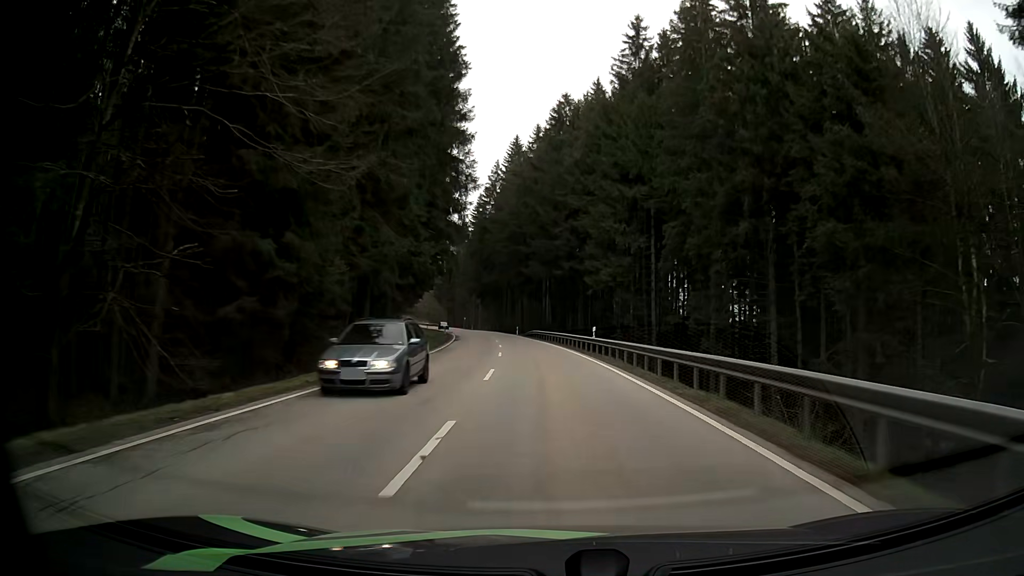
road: secondary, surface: asphalt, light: Day
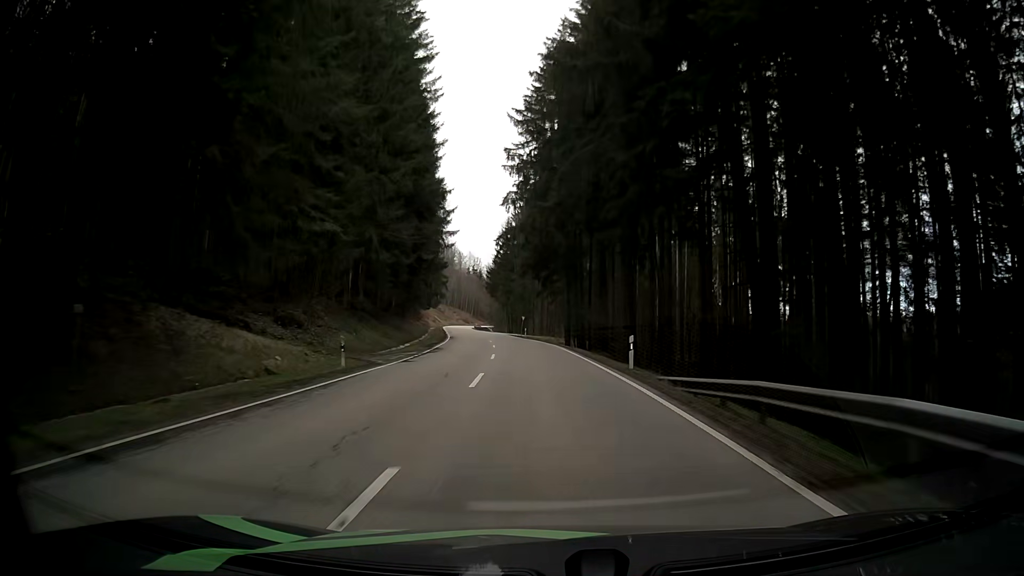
(-3.0, +63.0) m; -7°
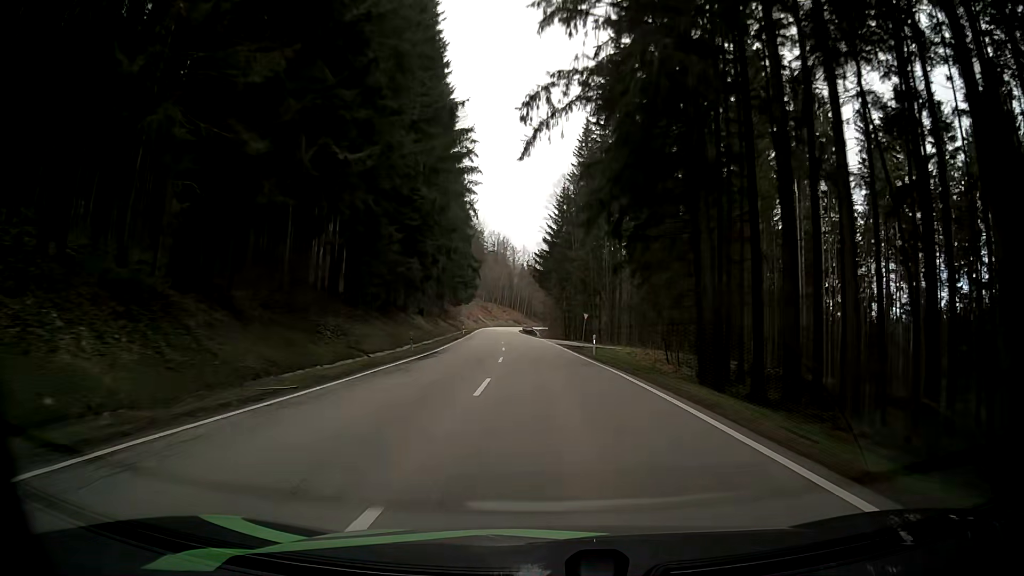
(-1.3, +37.8) m; -4°
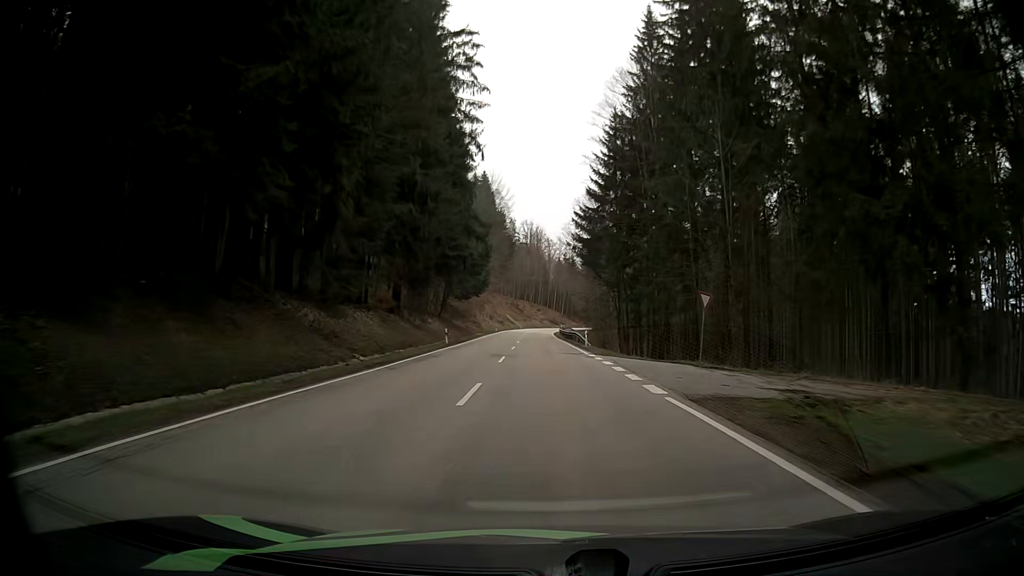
(-1.4, +37.8) m; -5°
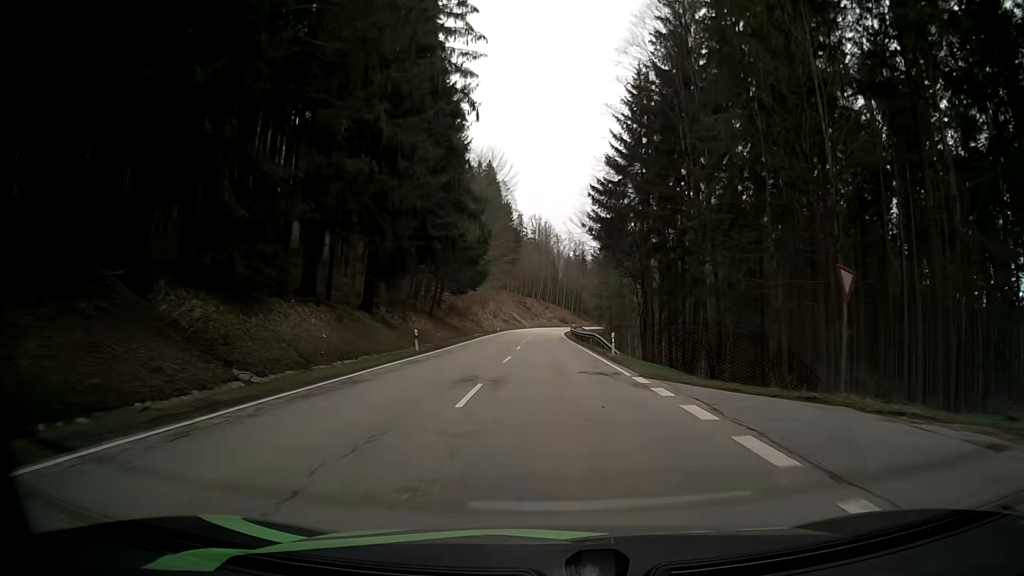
(0.0, +12.6) m; 0°
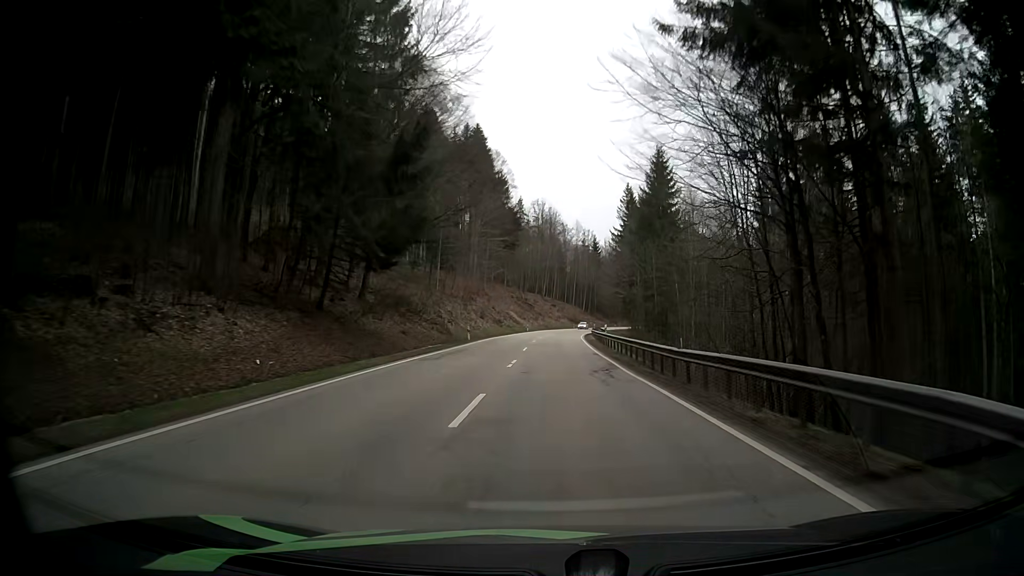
(-0.5, +37.8) m; -1°
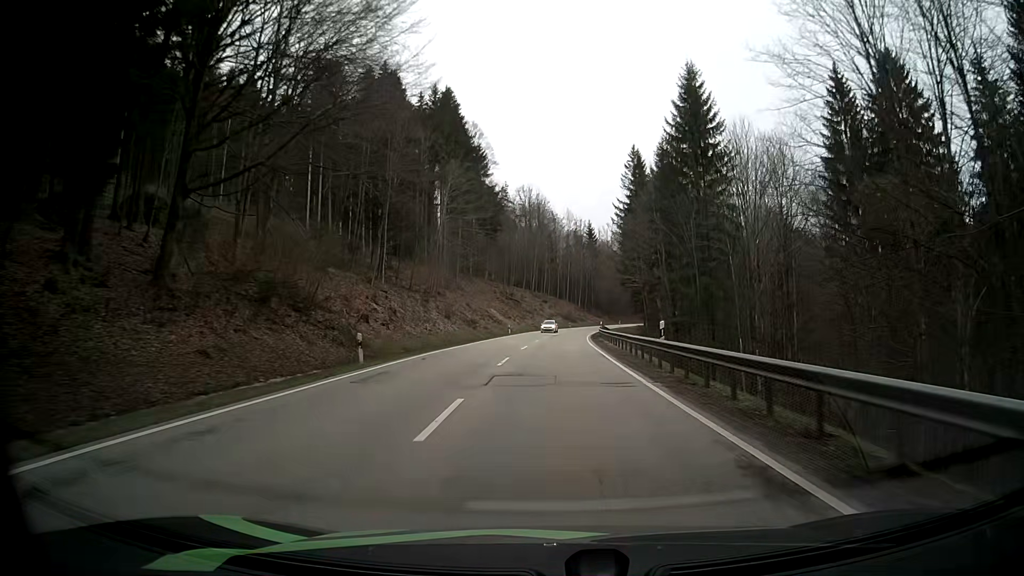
(0.0, +25.2) m; 0°
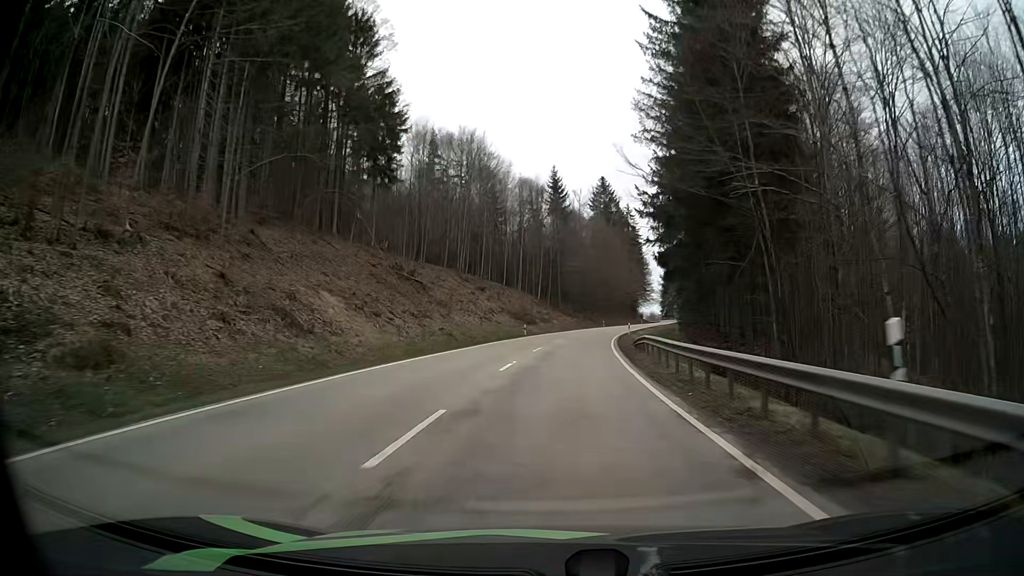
(+2.1, +62.9) m; +4°
(0, +10) (+1, +20) (+1, +30) (+2, +40) (+3, +50) (+5, +60) (+6, +70) (+8, +79) (+10, +89) (+13, +99) m
